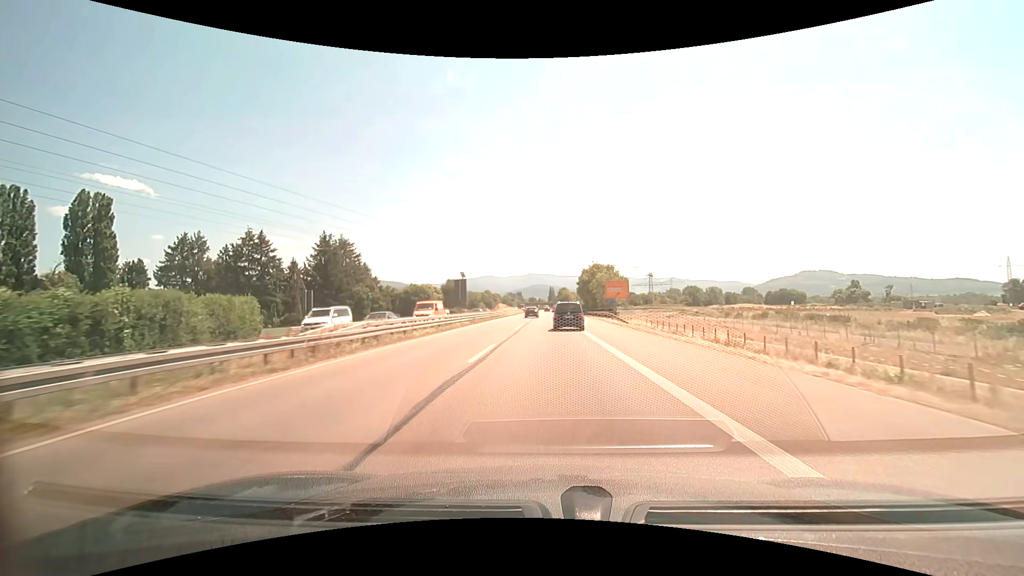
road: trunk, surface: asphalt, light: Day
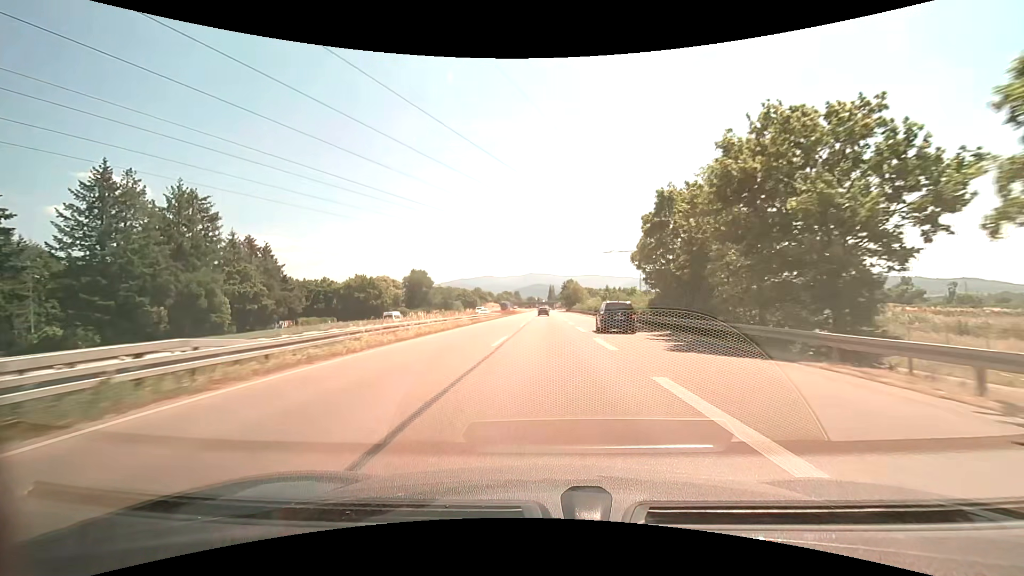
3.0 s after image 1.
(+0.1, +68.4) m; 0°
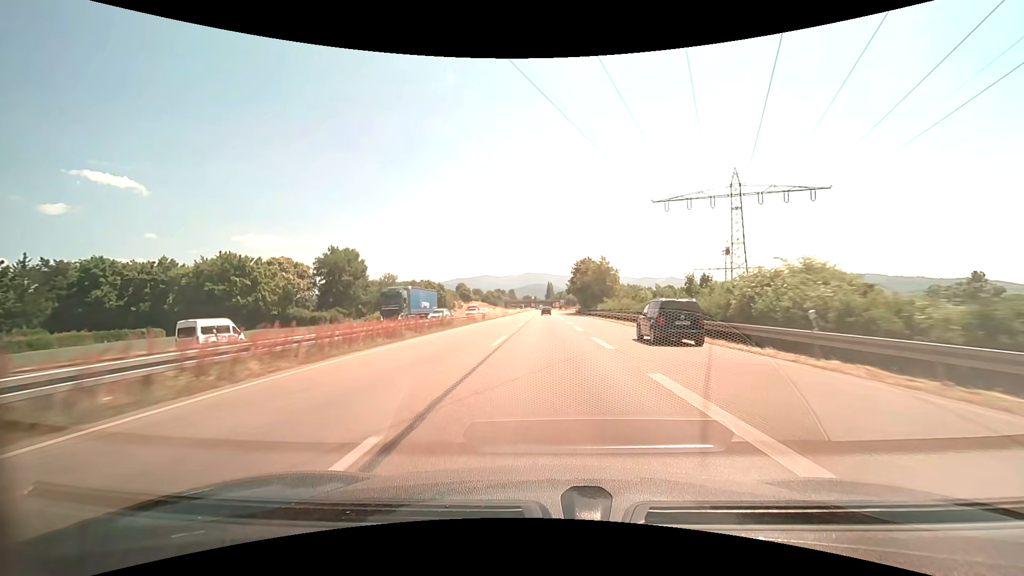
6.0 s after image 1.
(0.0, +71.7) m; 0°
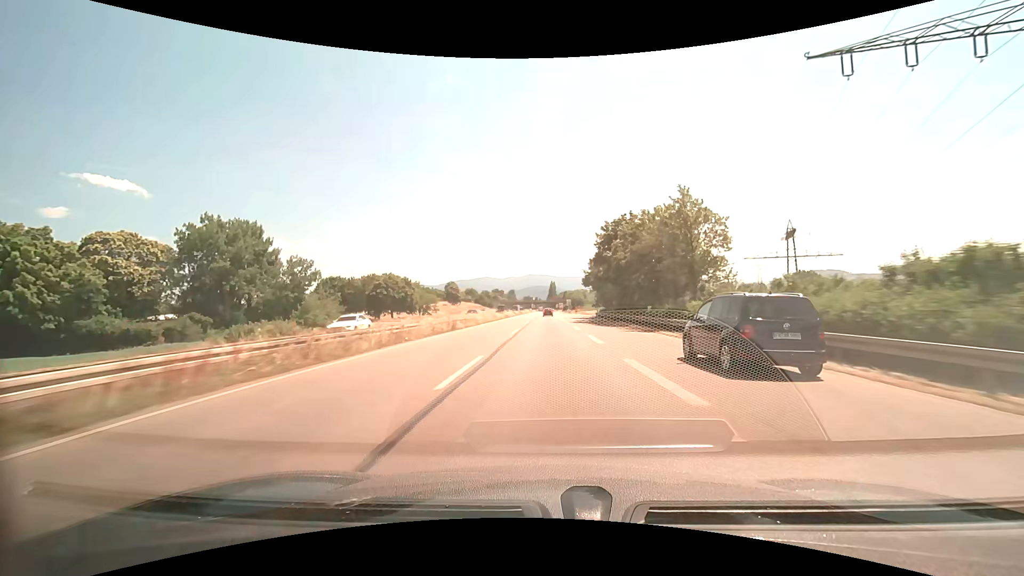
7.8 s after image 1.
(0.0, +45.1) m; 0°
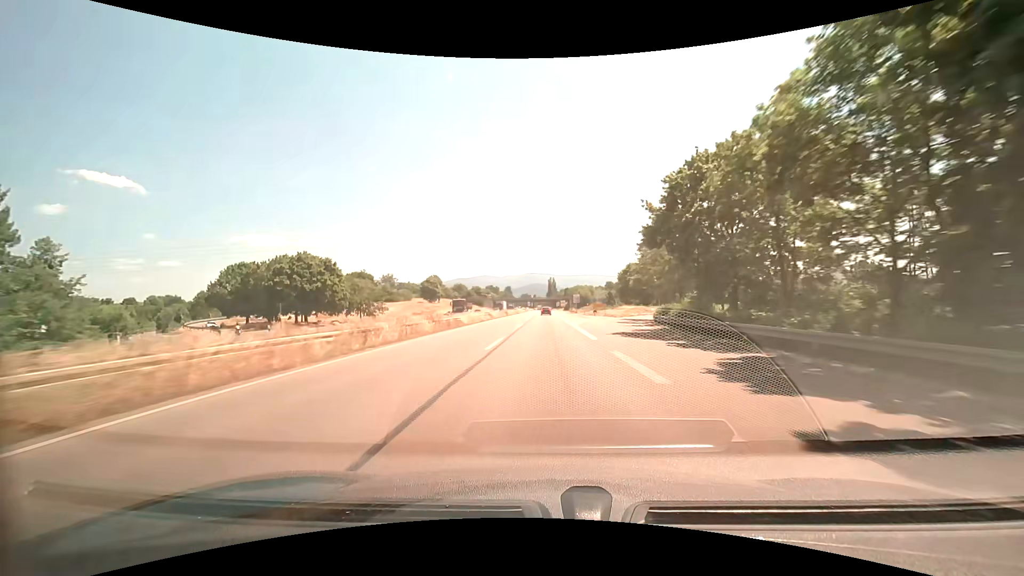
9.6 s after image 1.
(+0.1, +46.4) m; 0°
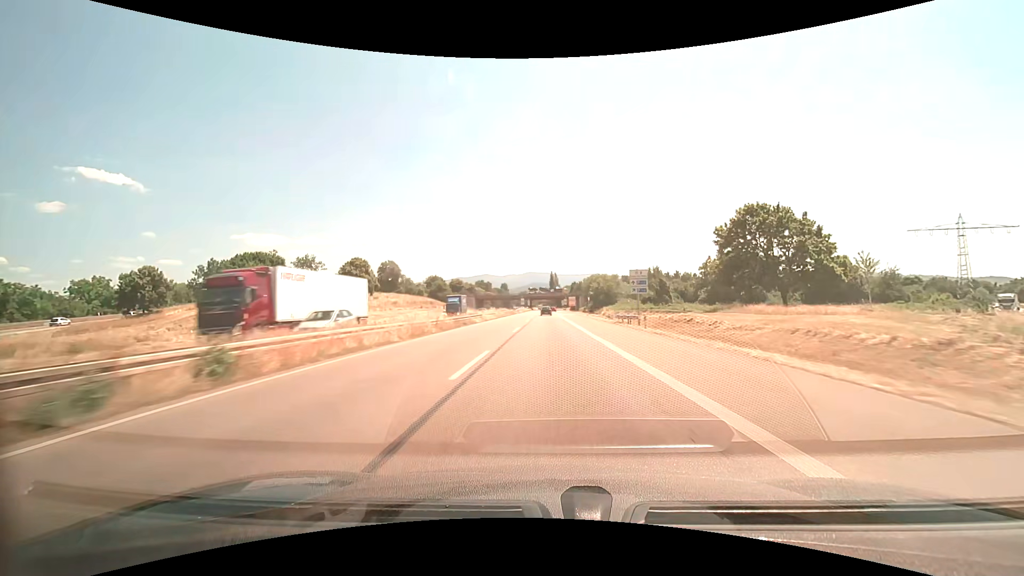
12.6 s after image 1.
(-0.2, +78.5) m; 0°
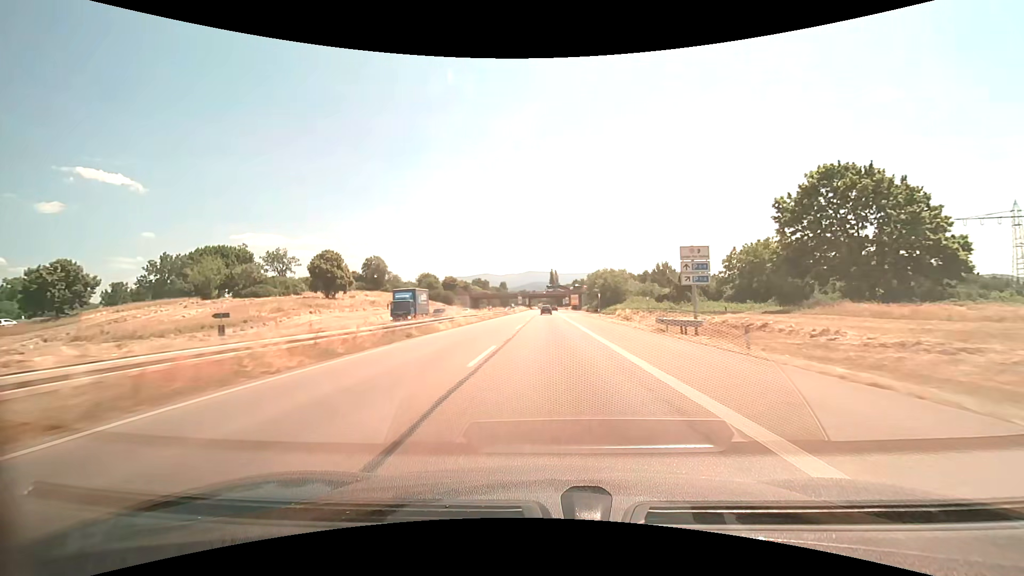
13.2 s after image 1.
(0.0, +15.8) m; 0°
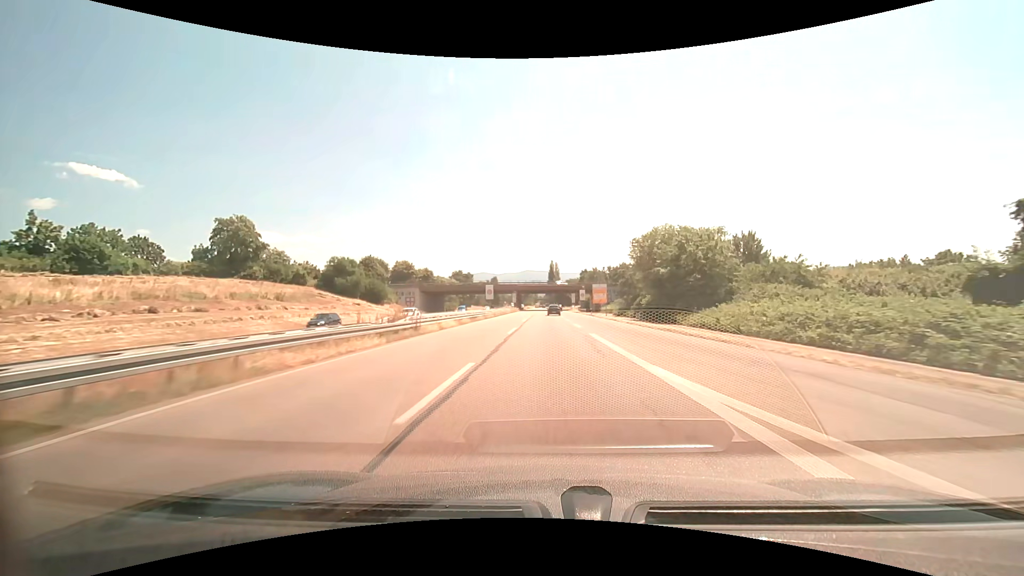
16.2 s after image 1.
(-0.1, +77.0) m; 0°
(0, +10) (0, +20) (0, +30) (0, +40) (0, +50) (0, +60) (0, +70) (0, +80) (0, +90) (0, +100) m
